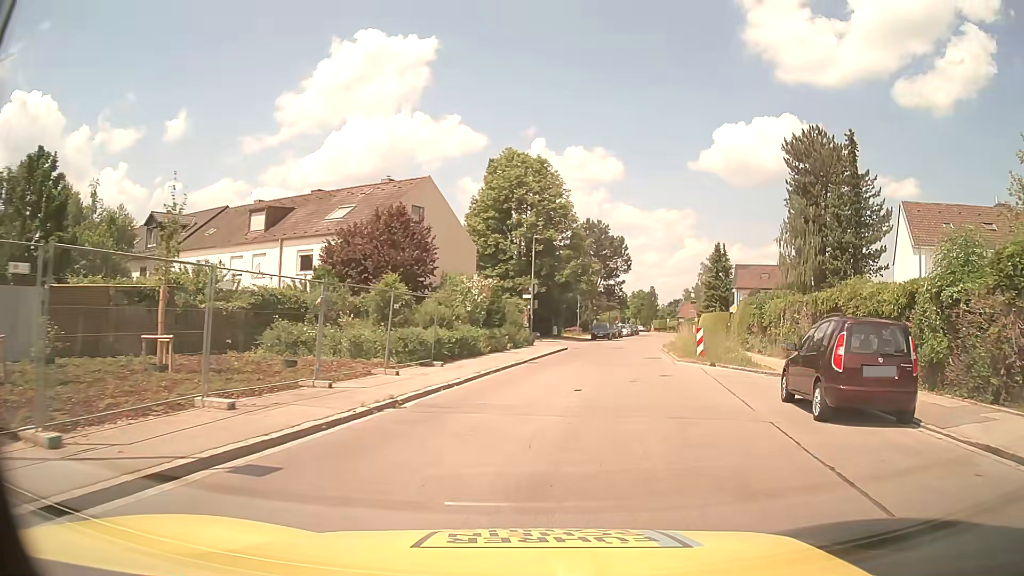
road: residential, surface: asphalt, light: Day
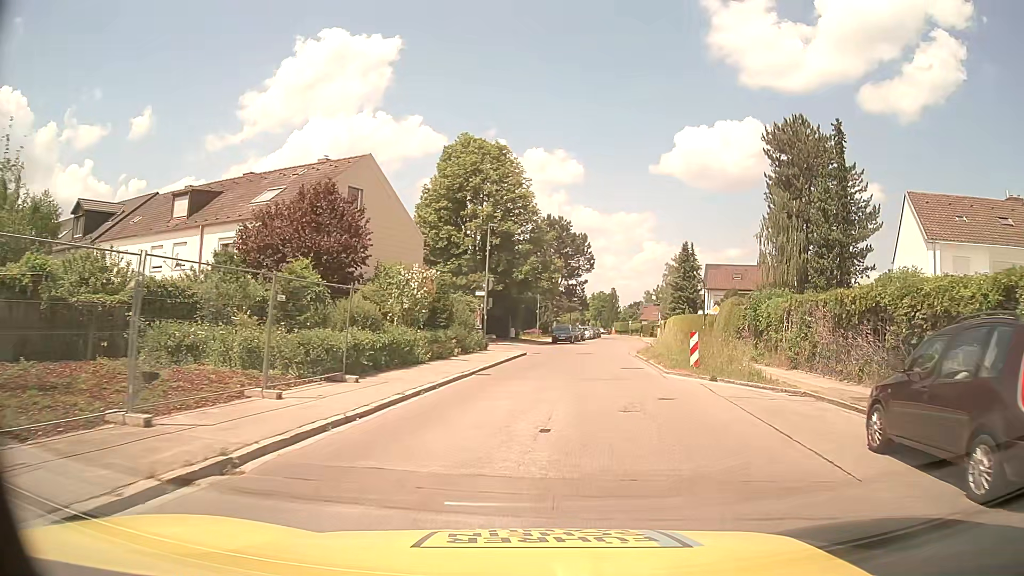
(+0.2, +5.2) m; +4°
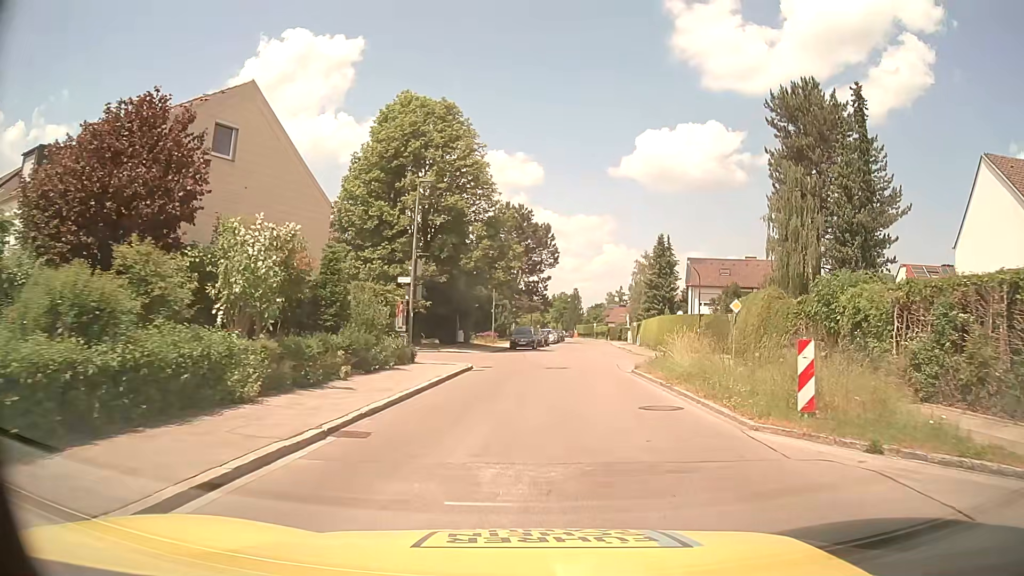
(+0.4, +10.9) m; +3°
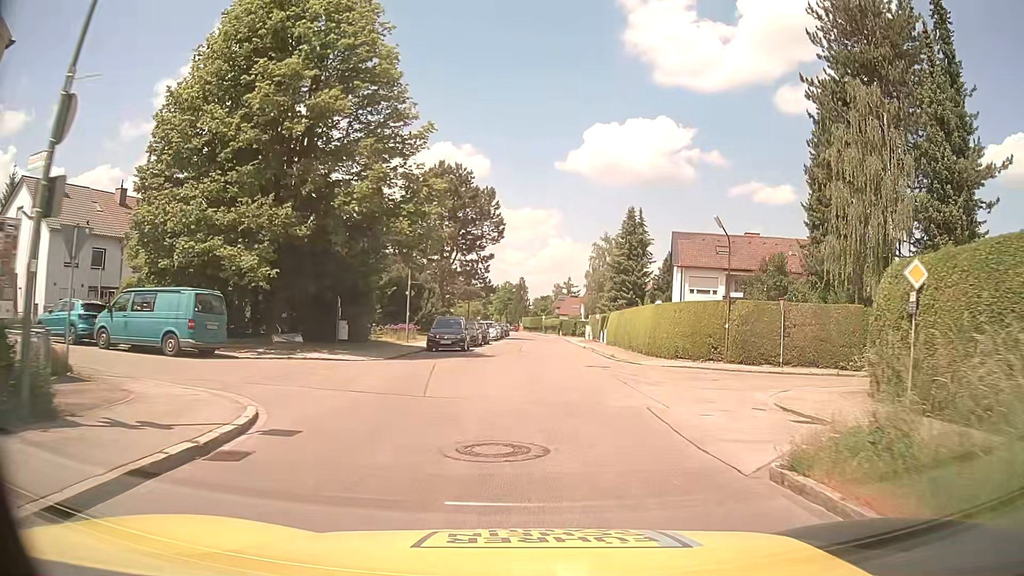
(+0.7, +17.0) m; +4°
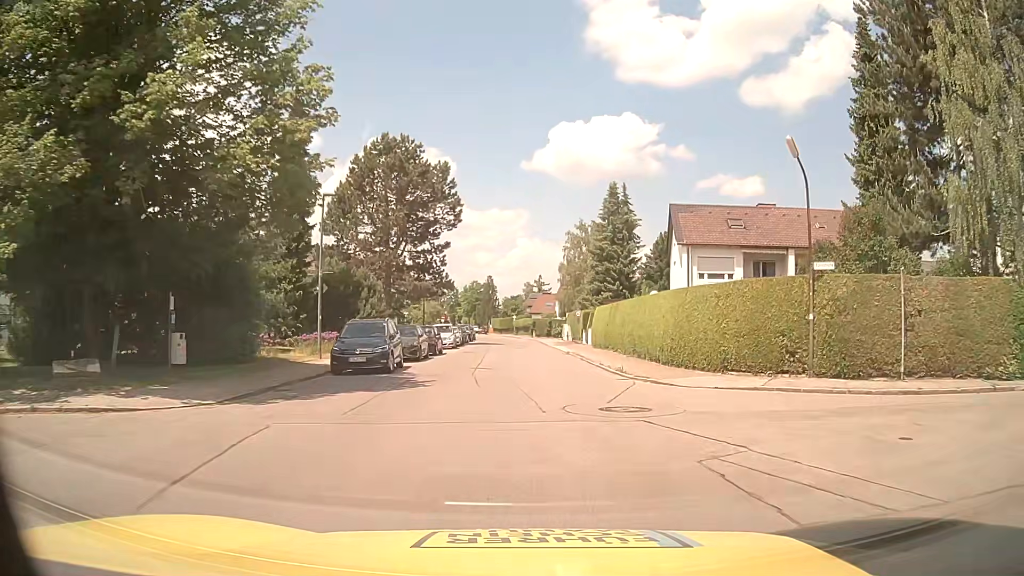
(+0.4, +11.3) m; +4°
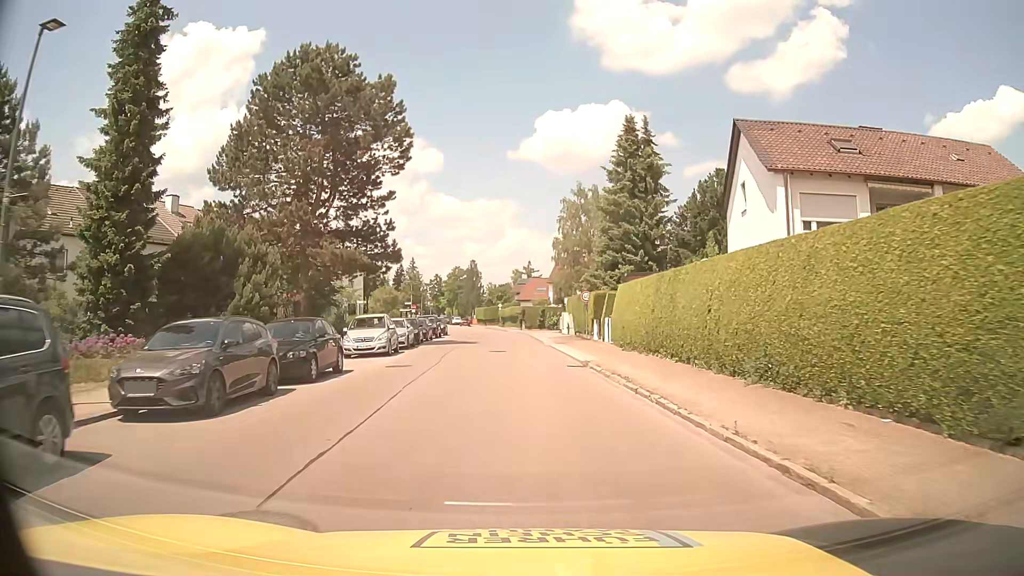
(0.0, +17.4) m; 0°
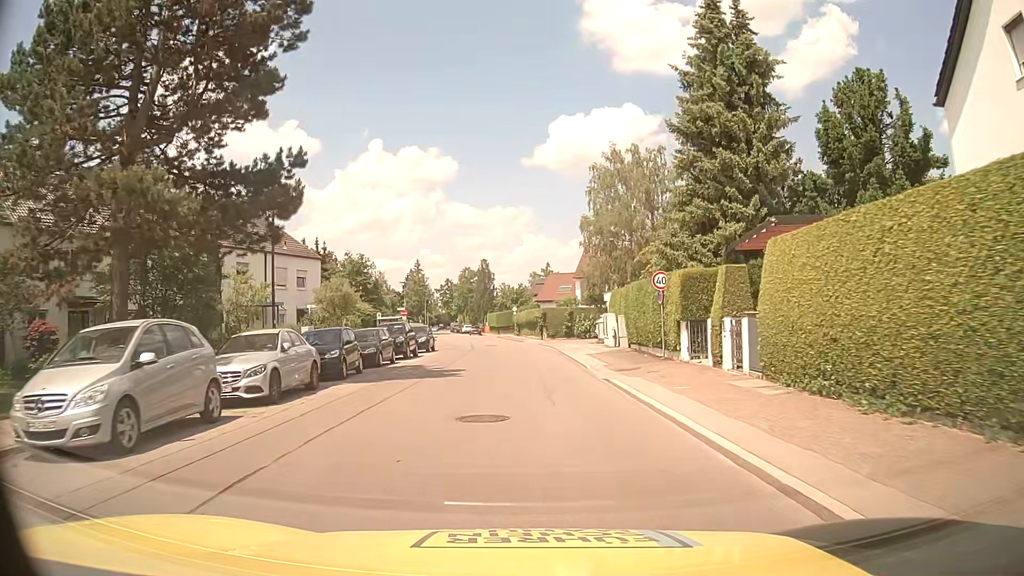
(-0.1, +18.4) m; -1°
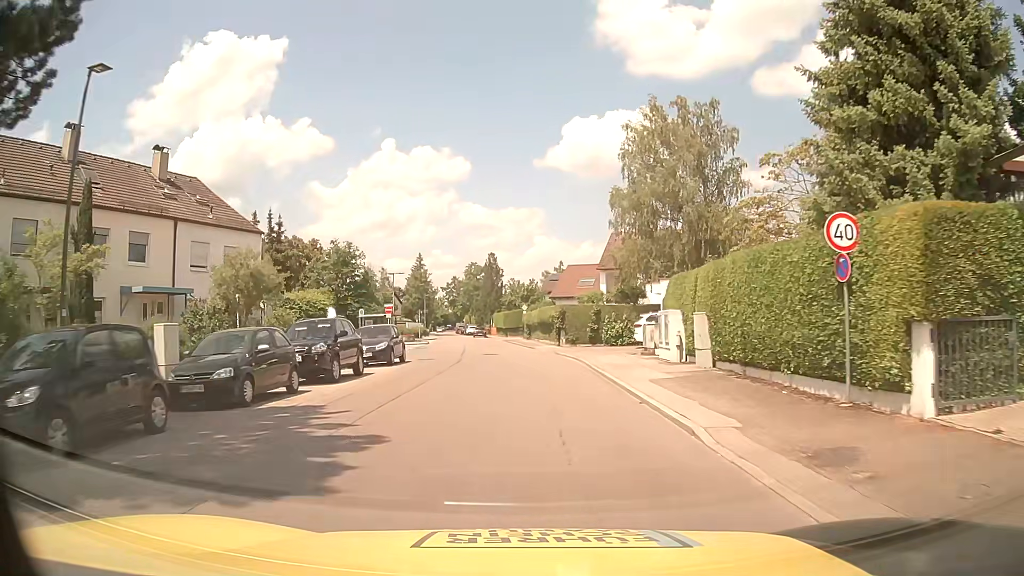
(-0.1, +12.7) m; -2°
(0, +10) (0, +20) (0, +30) (-1, +40) (-2, +50) (-3, +60) (-4, +70) (-6, +80) (-7, +90) (-9, +99) m
